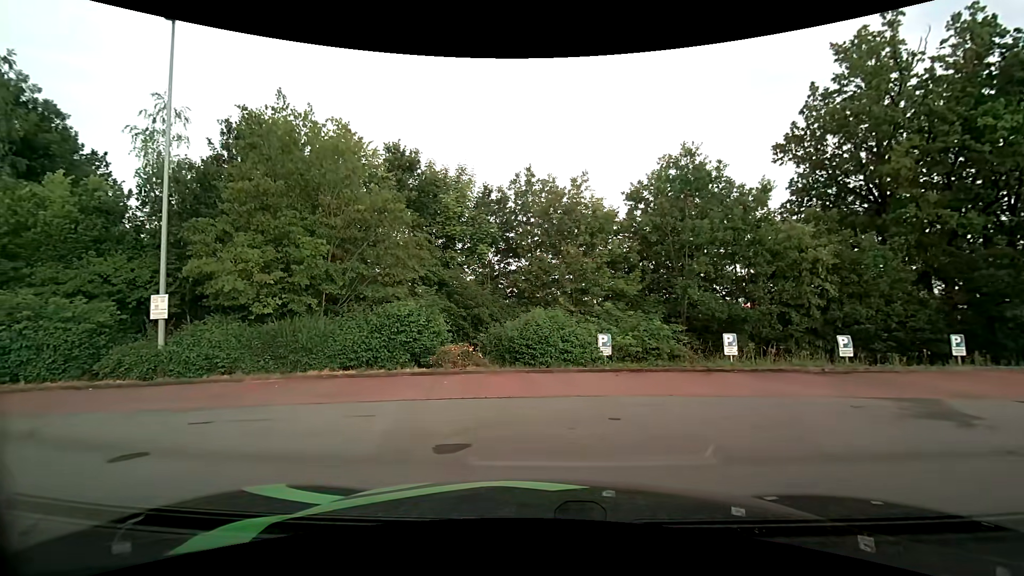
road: residential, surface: asphalt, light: Day
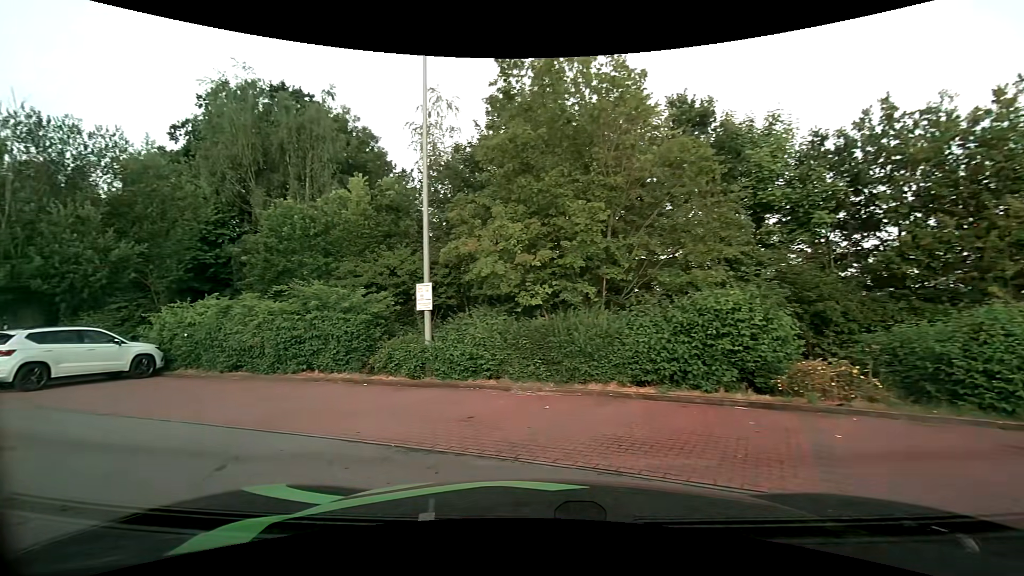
(-1.0, +4.5) m; -31°
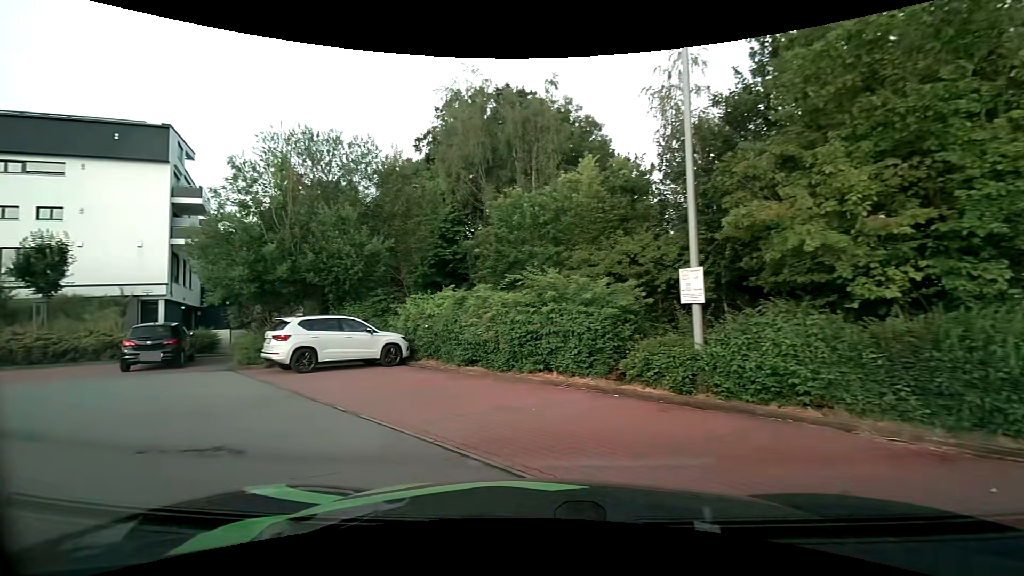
(-0.6, +2.7) m; -25°
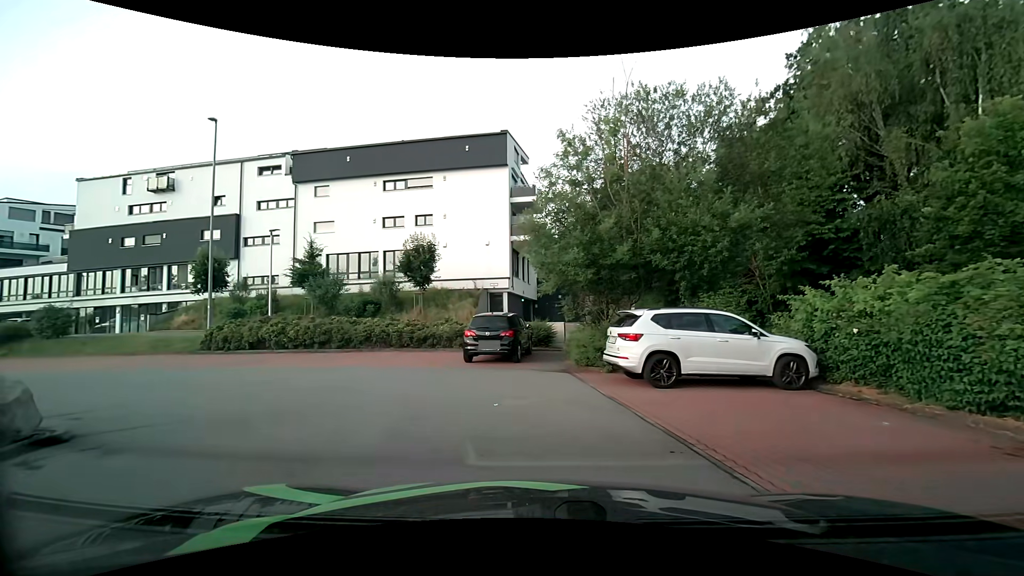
(-1.6, +4.5) m; -34°
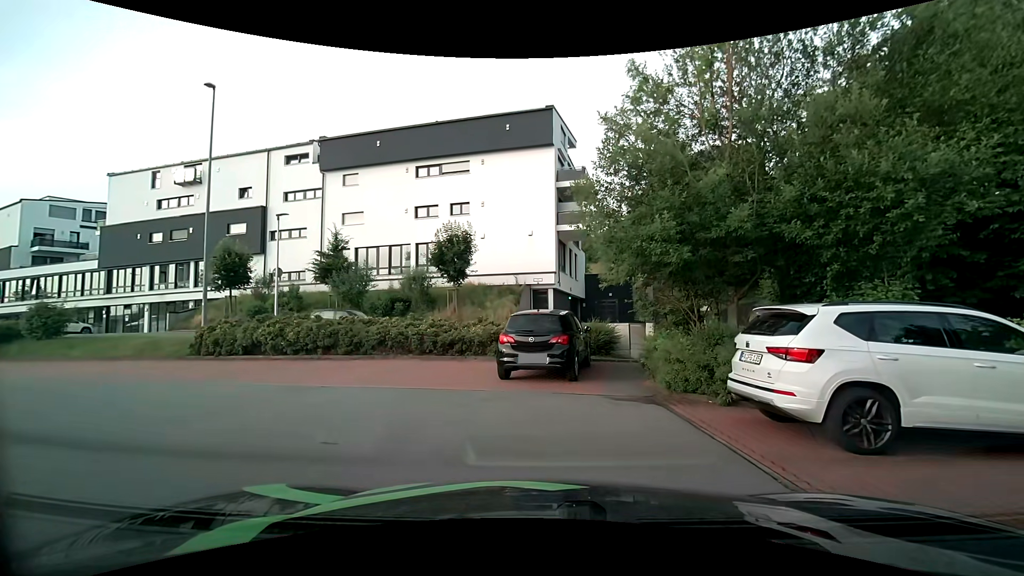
(-0.3, +4.4) m; -5°
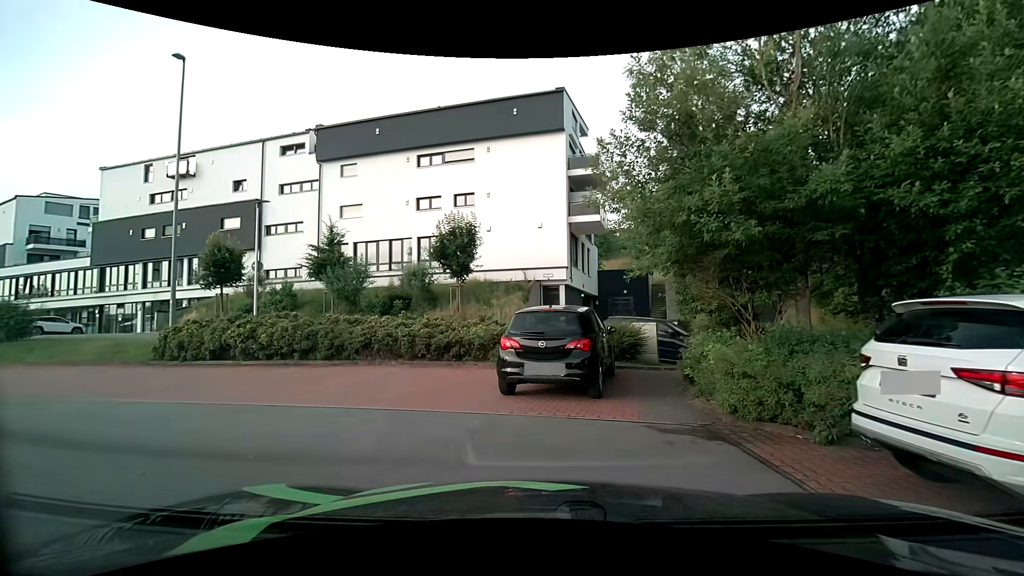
(0.0, +2.4) m; -2°
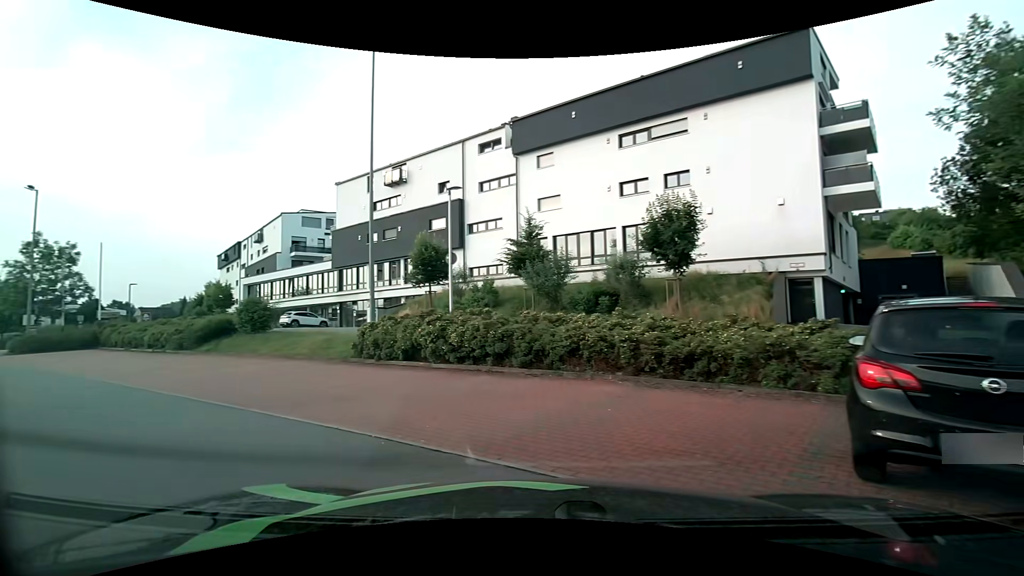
(-0.6, +3.8) m; -23°
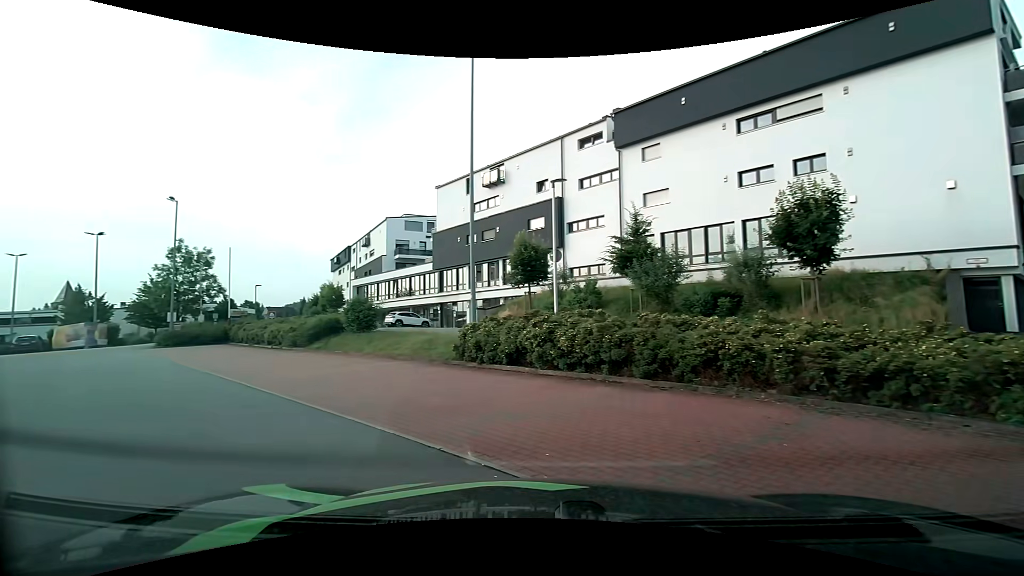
(-0.1, +1.3) m; -11°
